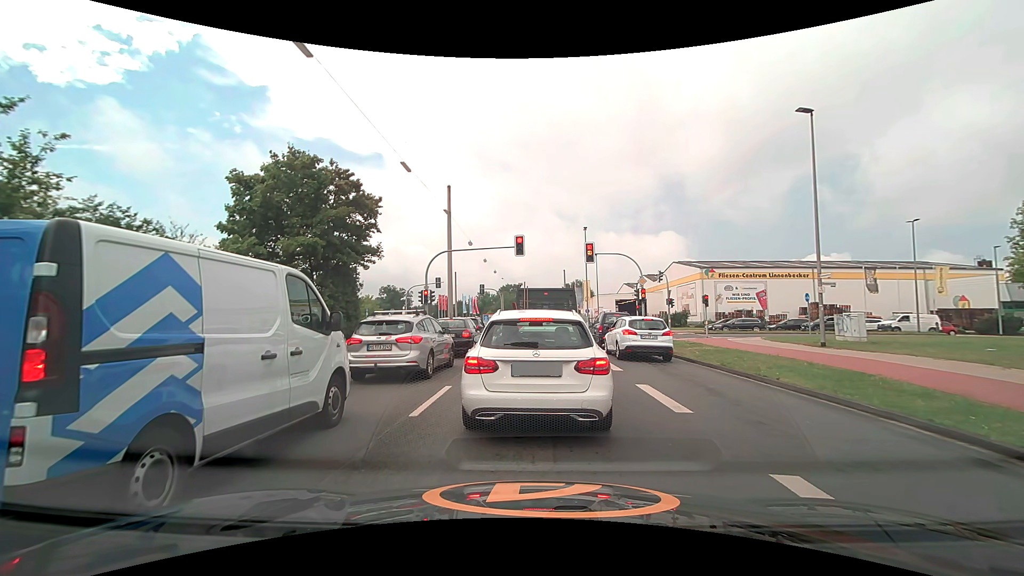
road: secondary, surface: asphalt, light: Day
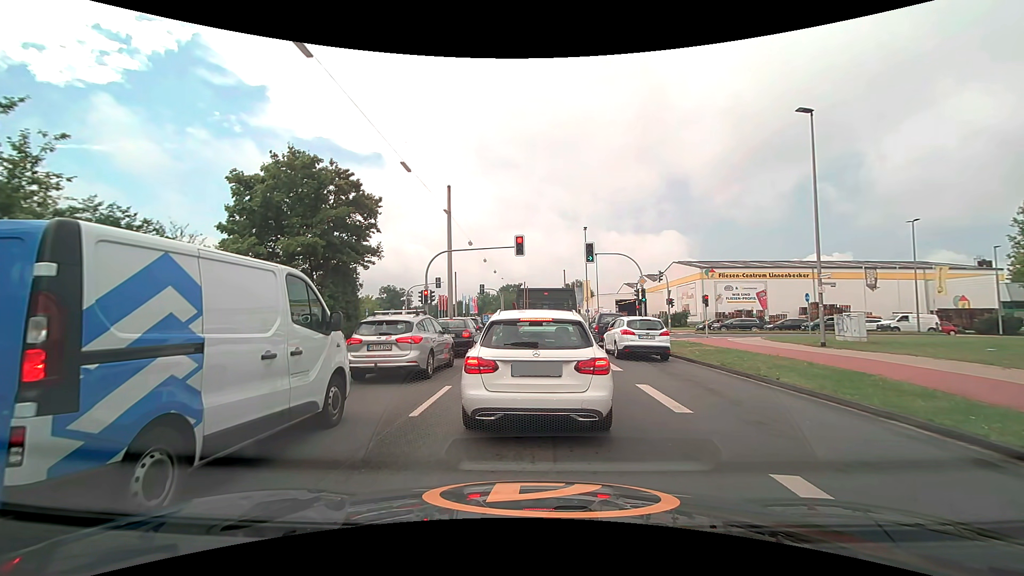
(0.0, 0.0) m; 0°
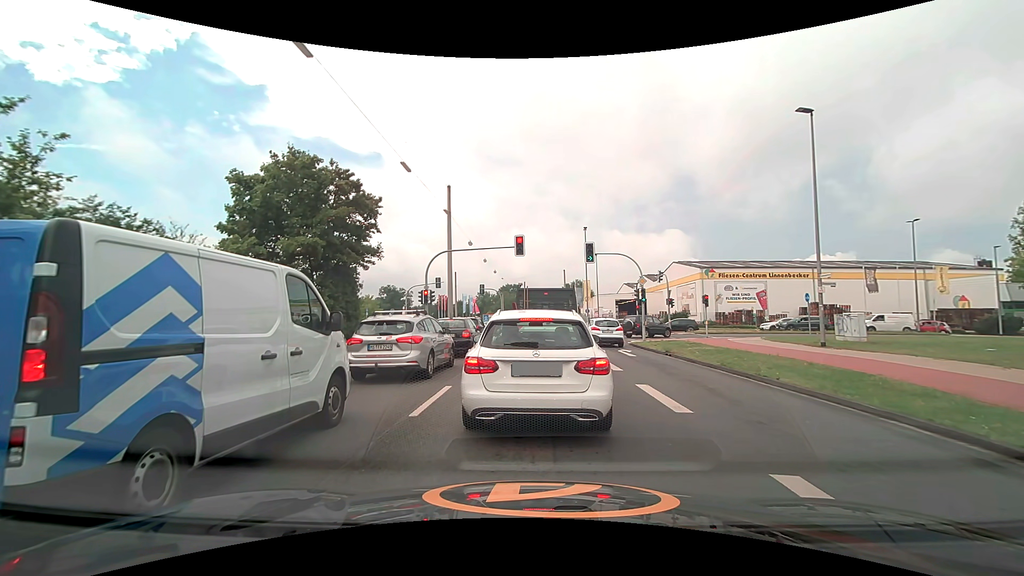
(0.0, 0.0) m; 0°
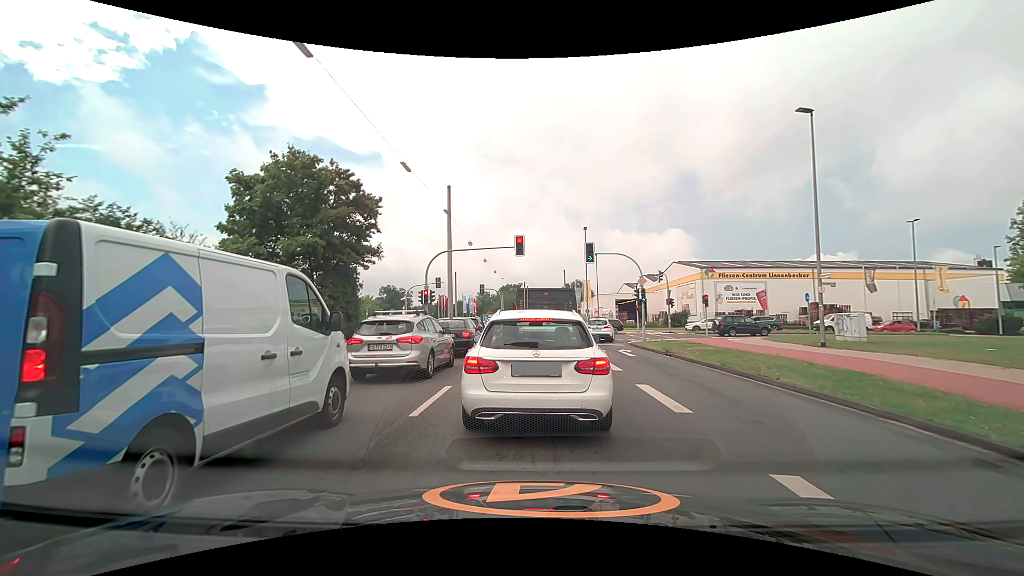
(0.0, 0.0) m; 0°
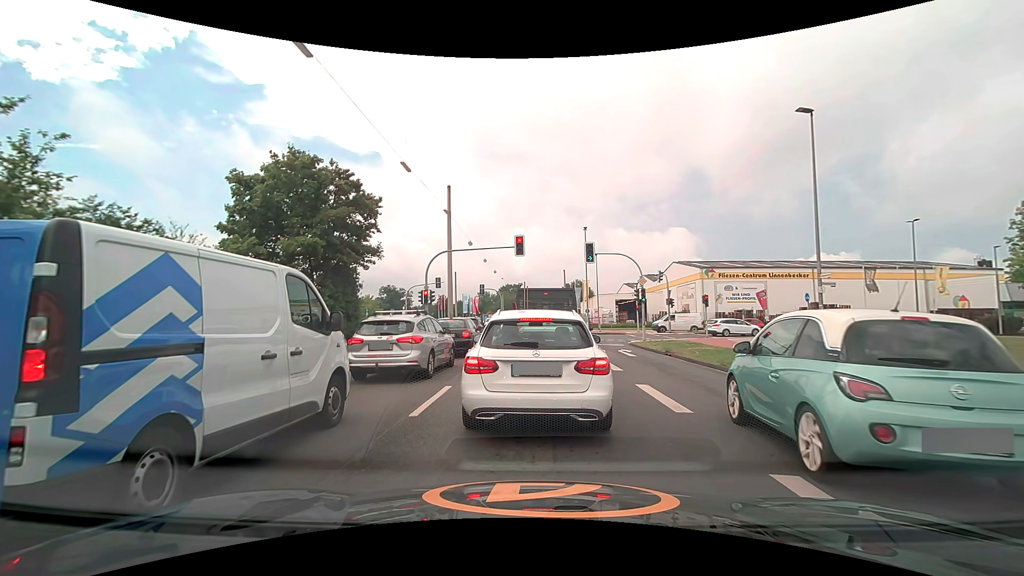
(0.0, 0.0) m; 0°
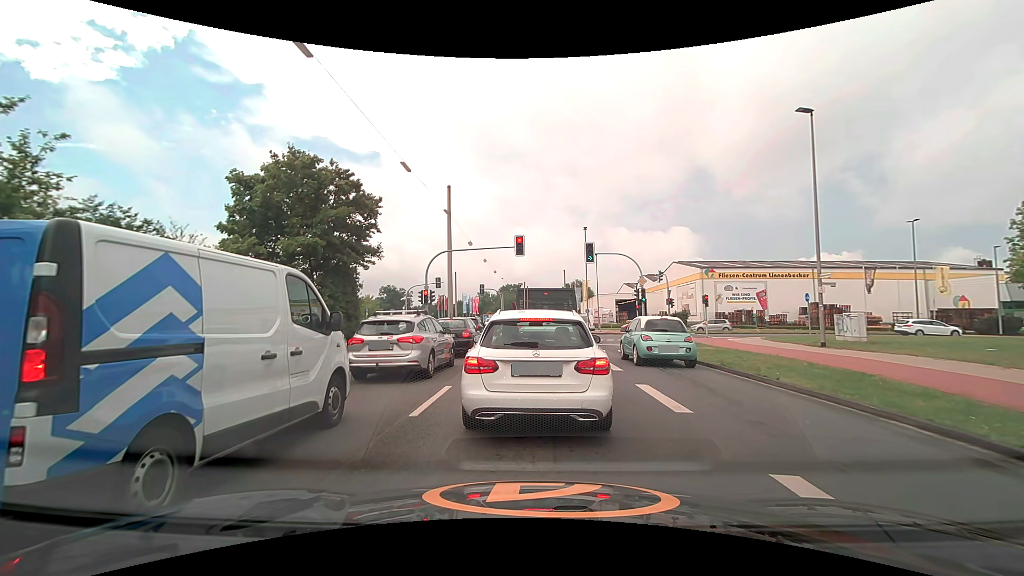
(0.0, 0.0) m; 0°
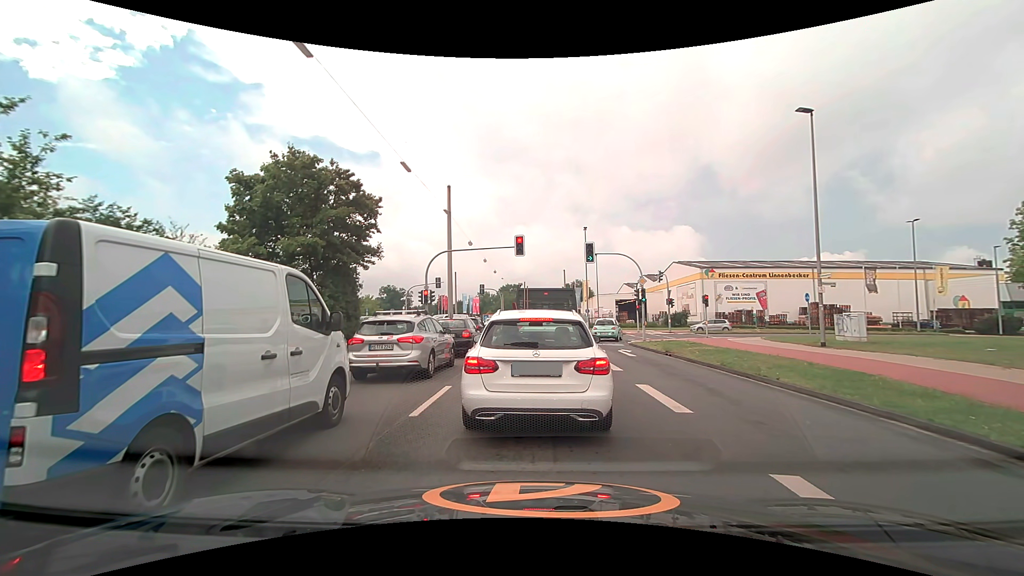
(0.0, 0.0) m; 0°
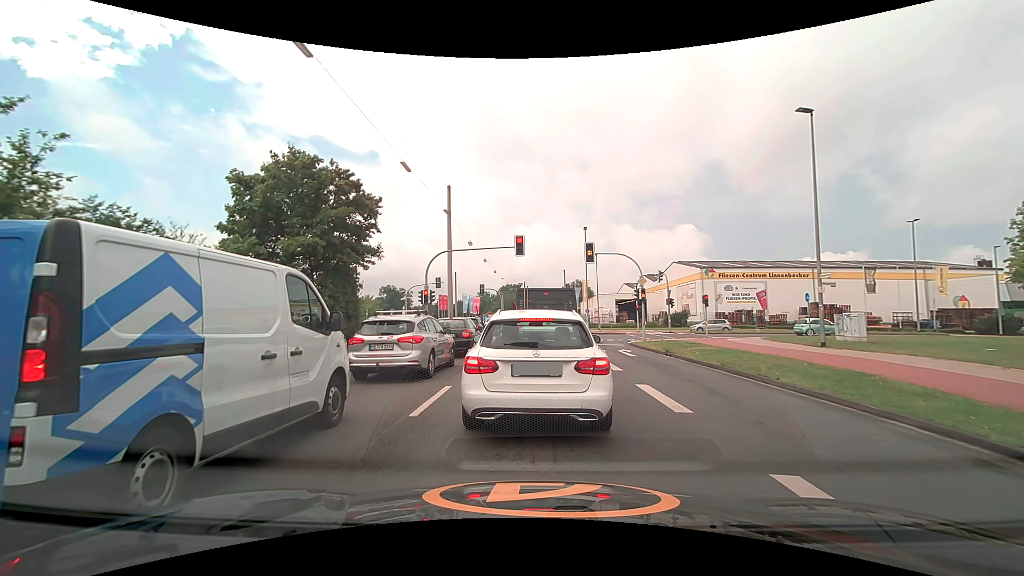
(0.0, 0.0) m; 0°
(0, +10) (+1, +20) (+1, +30) (+1, +40) (+2, +50) (+2, +60) (+3, +70) (+3, +80) (+4, +90) (+5, +100) m
